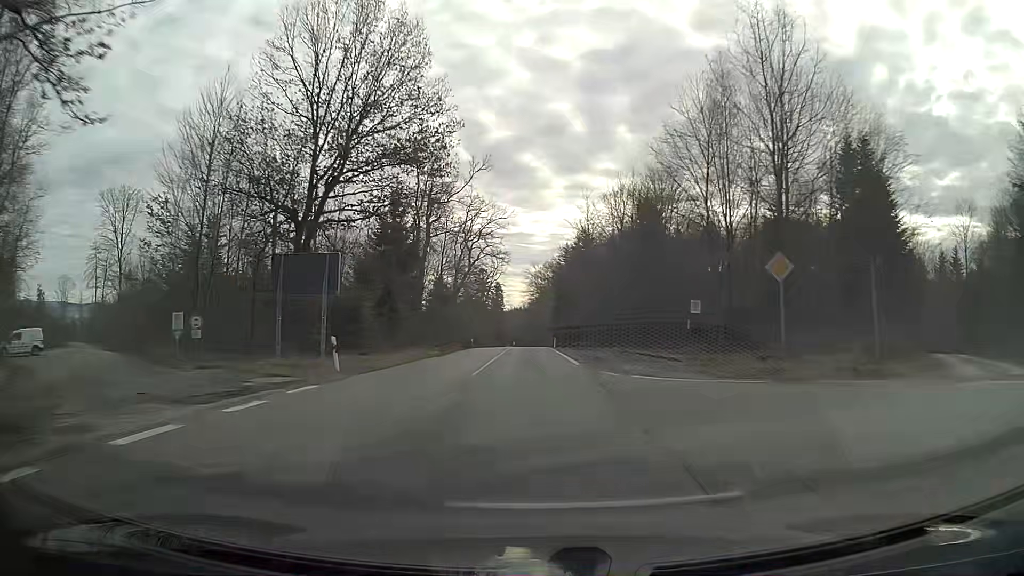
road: secondary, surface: asphalt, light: Day
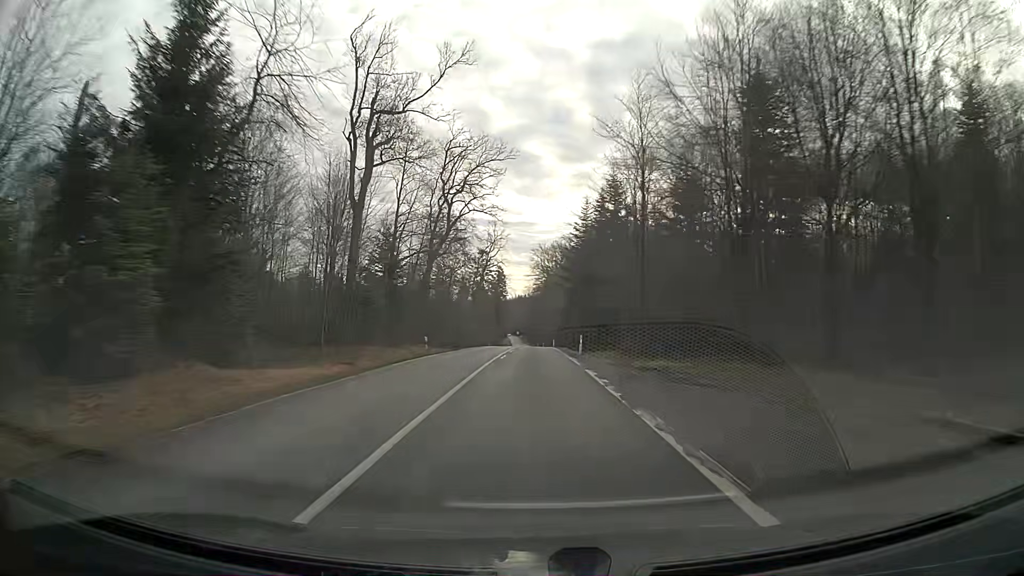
(-0.1, +31.5) m; 0°
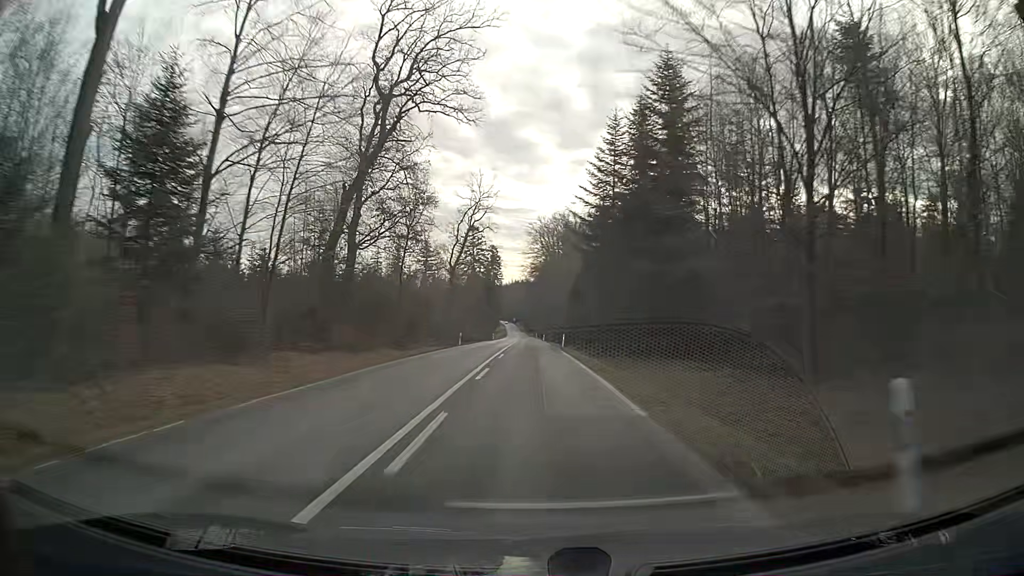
(0.0, +31.7) m; 0°
